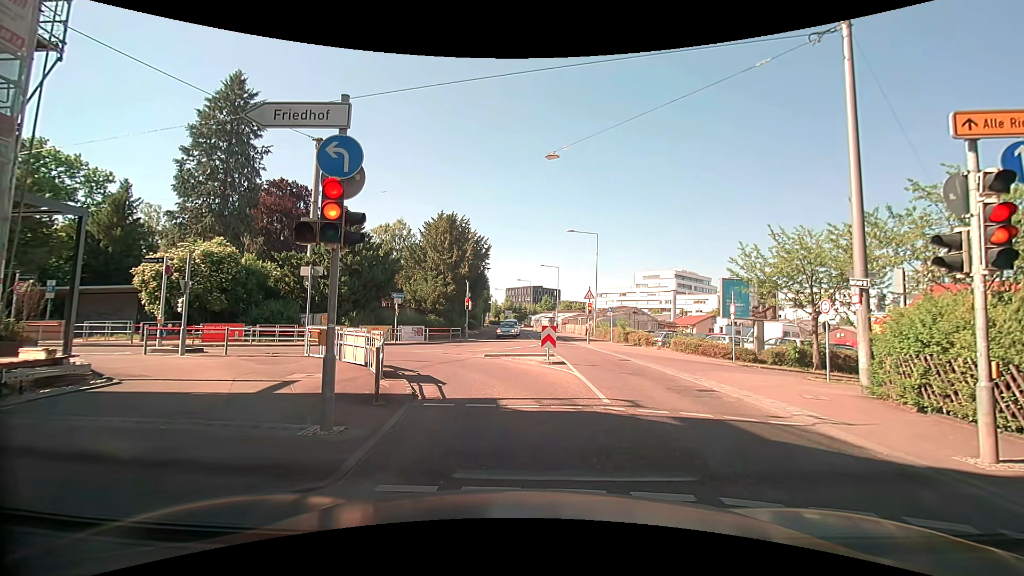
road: tertiary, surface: asphalt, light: Day
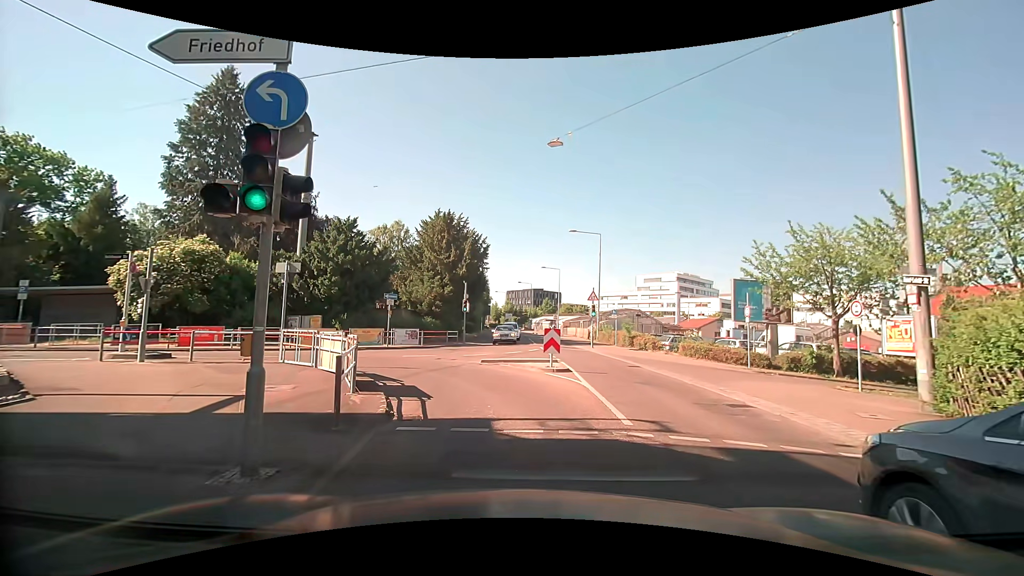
(0.0, +1.8) m; +2°
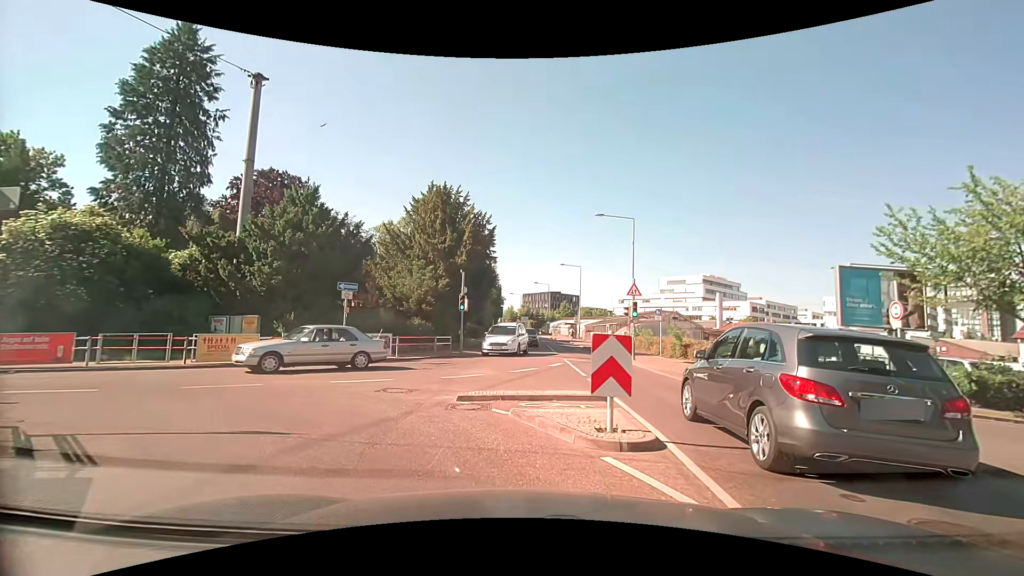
(-0.1, +9.2) m; -2°
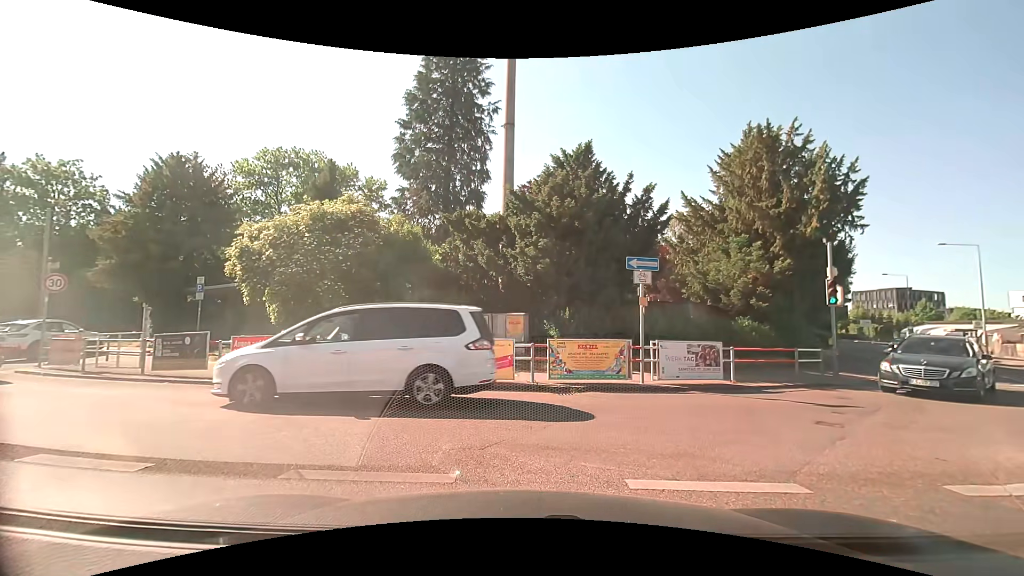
(-1.8, +7.8) m; -32°
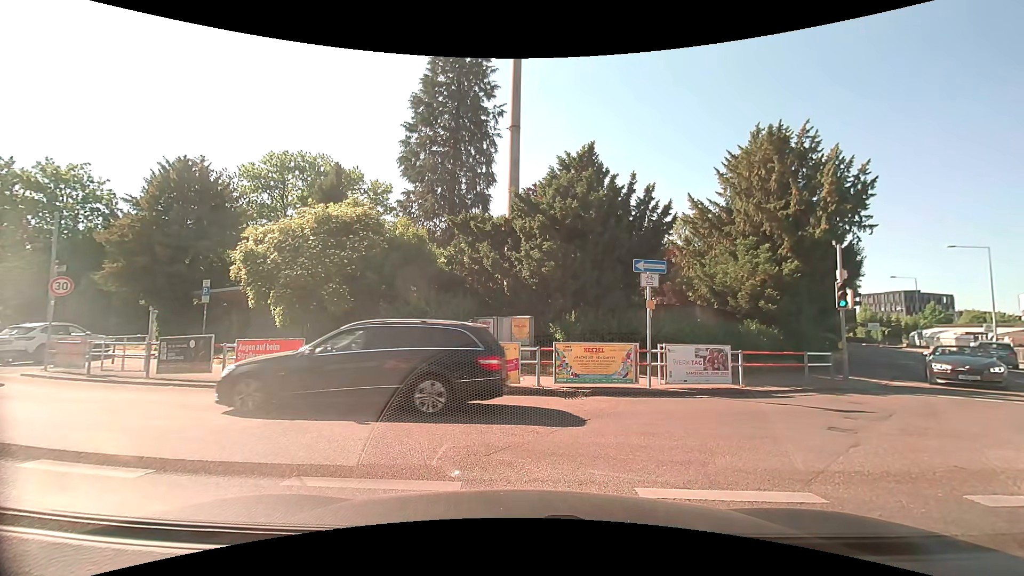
(0.0, +0.2) m; 0°
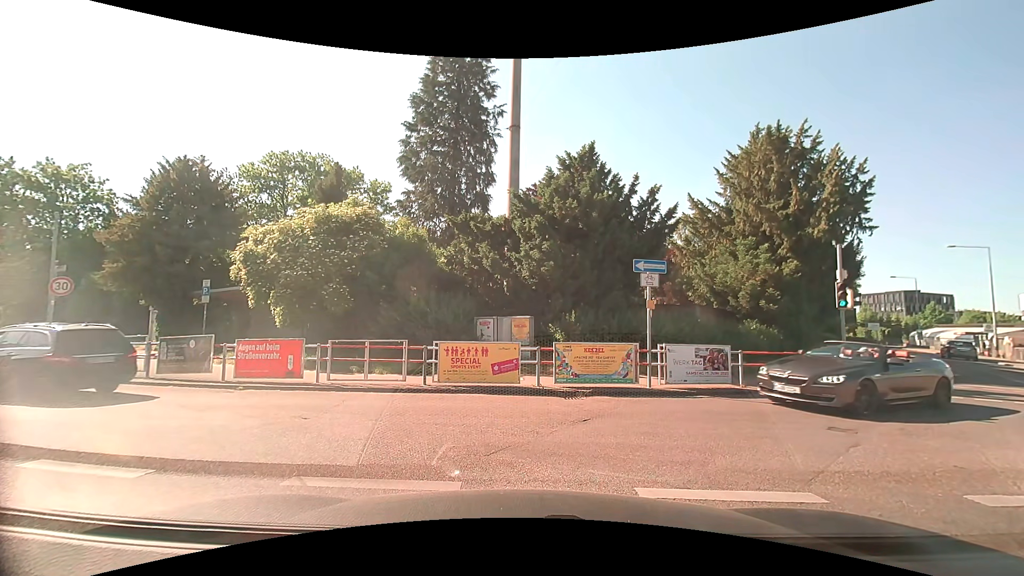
(0.0, 0.0) m; 0°
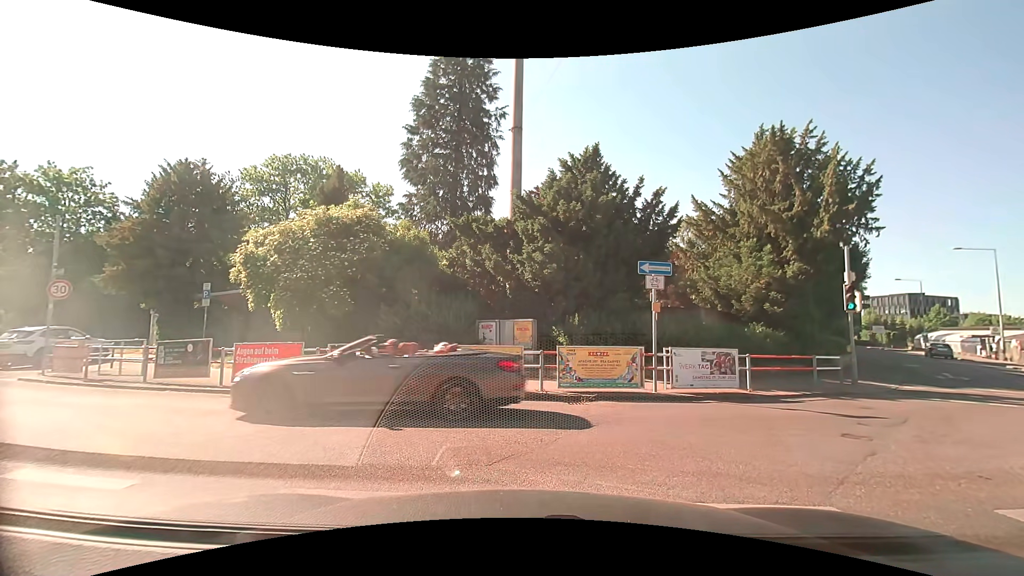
(0.0, +0.2) m; 0°
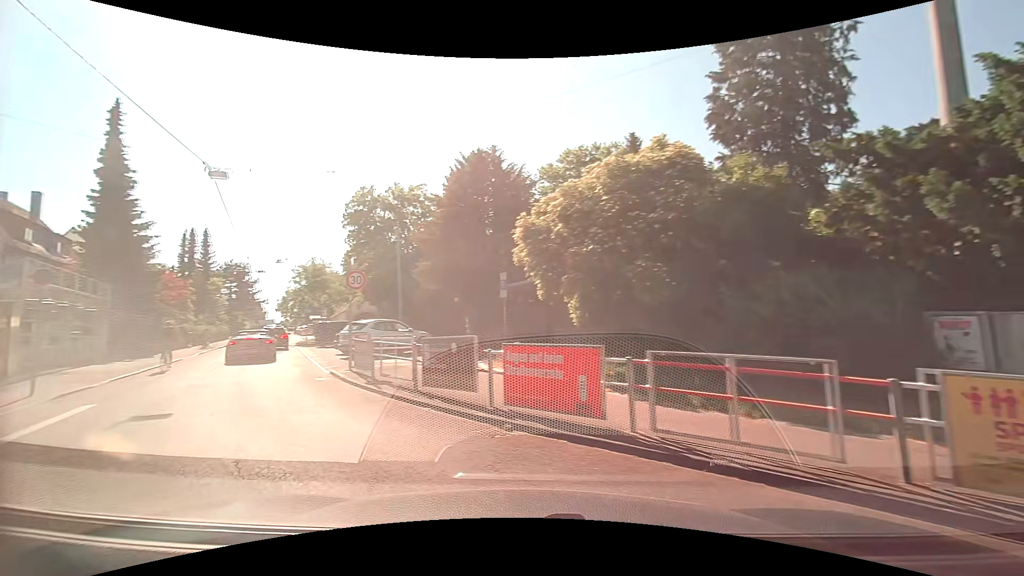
(-1.3, +6.3) m; -34°
(-4, +9) (-9, +18) (-14, +26) (-18, +35) (-23, +44) (-27, +53) (-32, +62) (-36, +71) (-41, +80) (-46, +89) m
